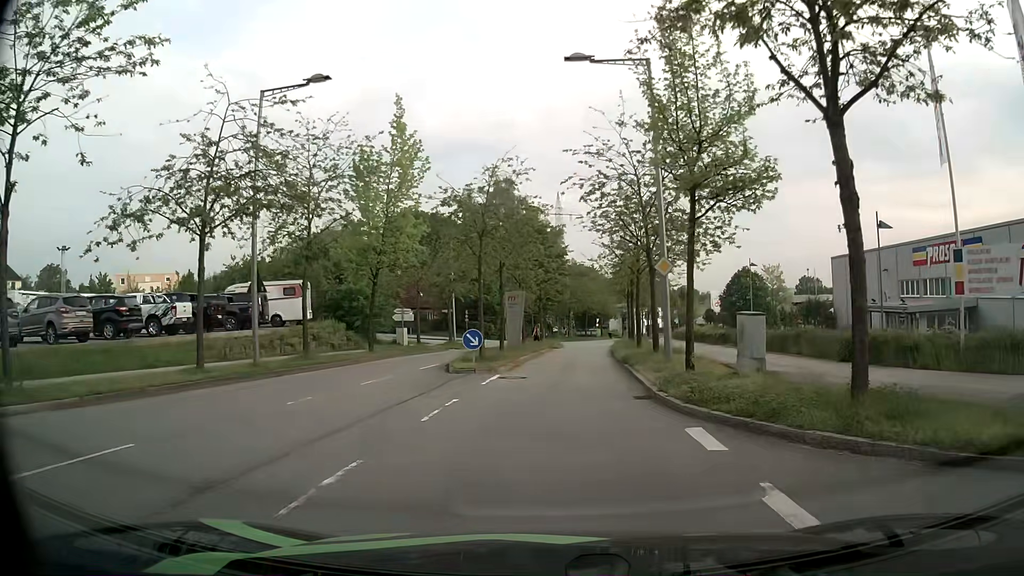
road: residential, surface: asphalt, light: Day
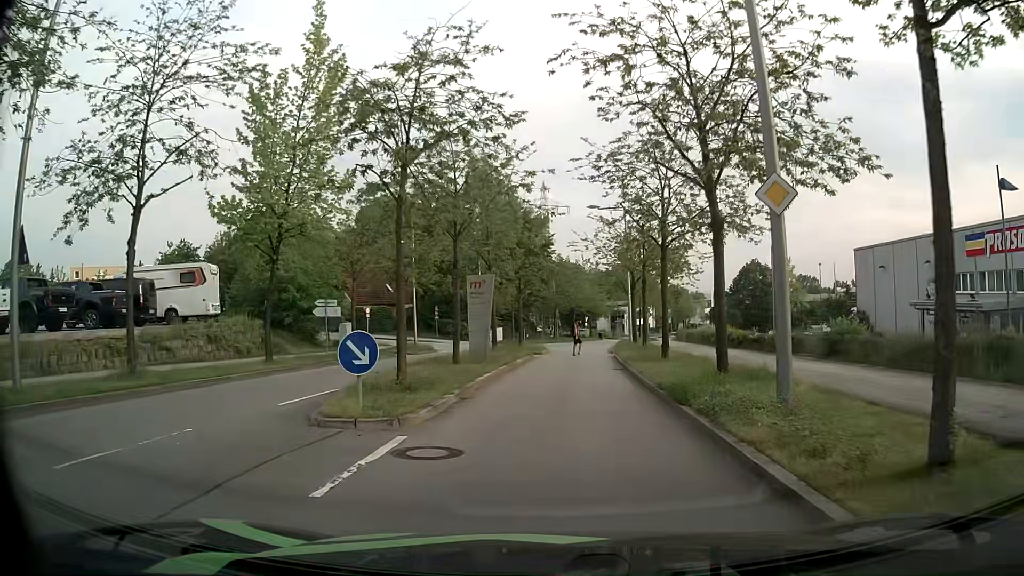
(+0.1, +10.6) m; +1°
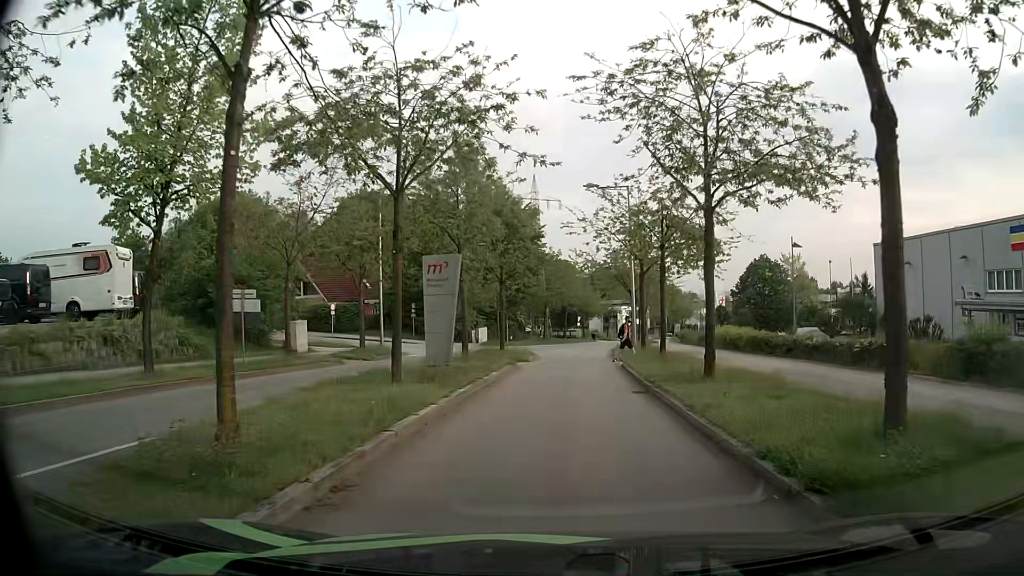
(+0.1, +6.8) m; 0°
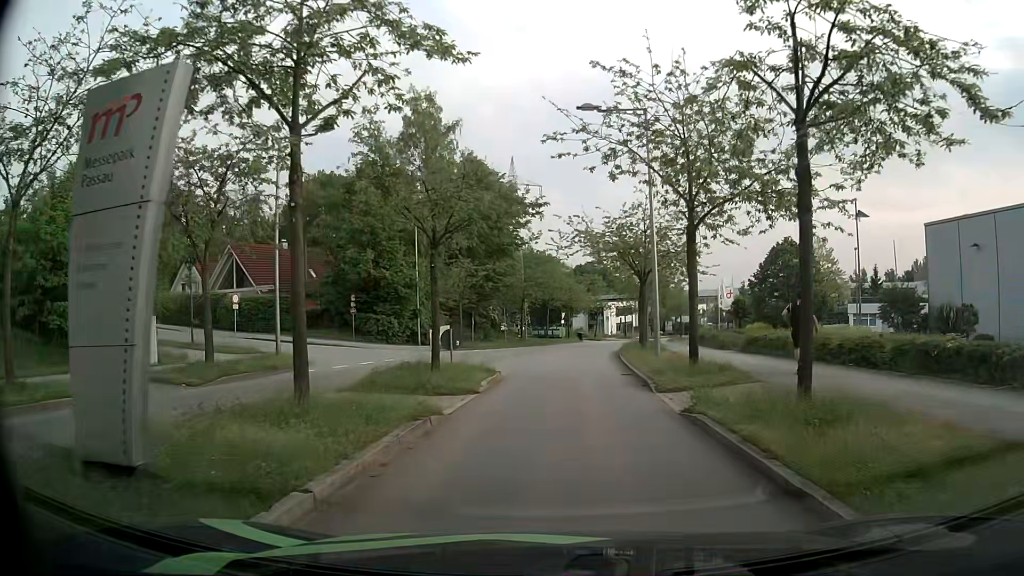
(+0.4, +13.4) m; +3°
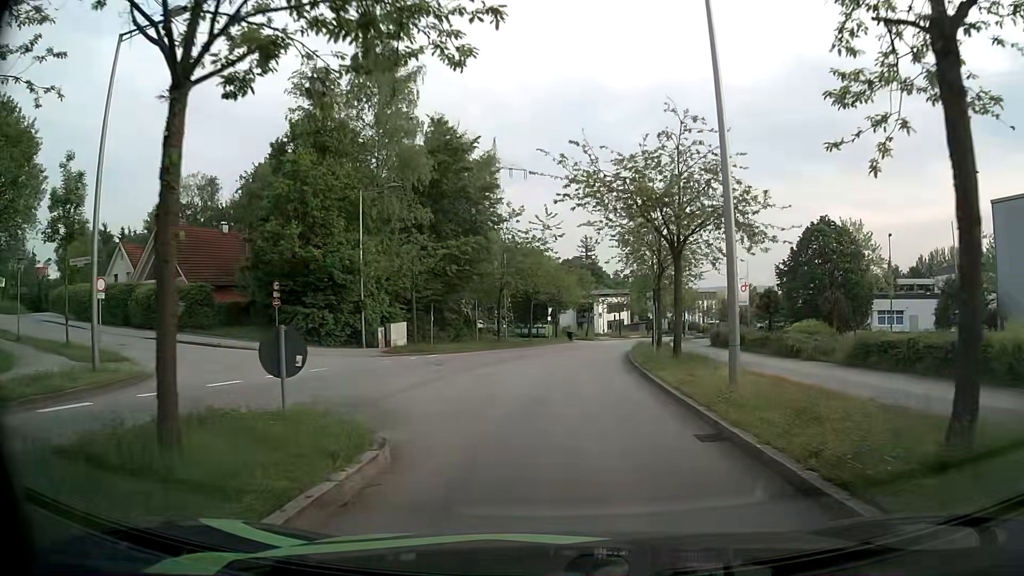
(0.0, +11.6) m; 0°
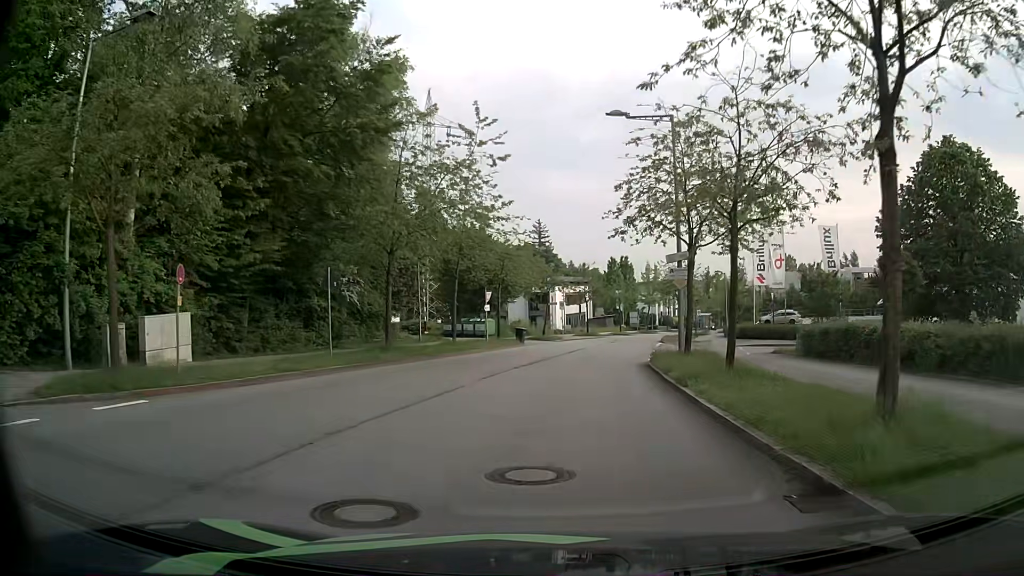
(+0.7, +22.5) m; +5°
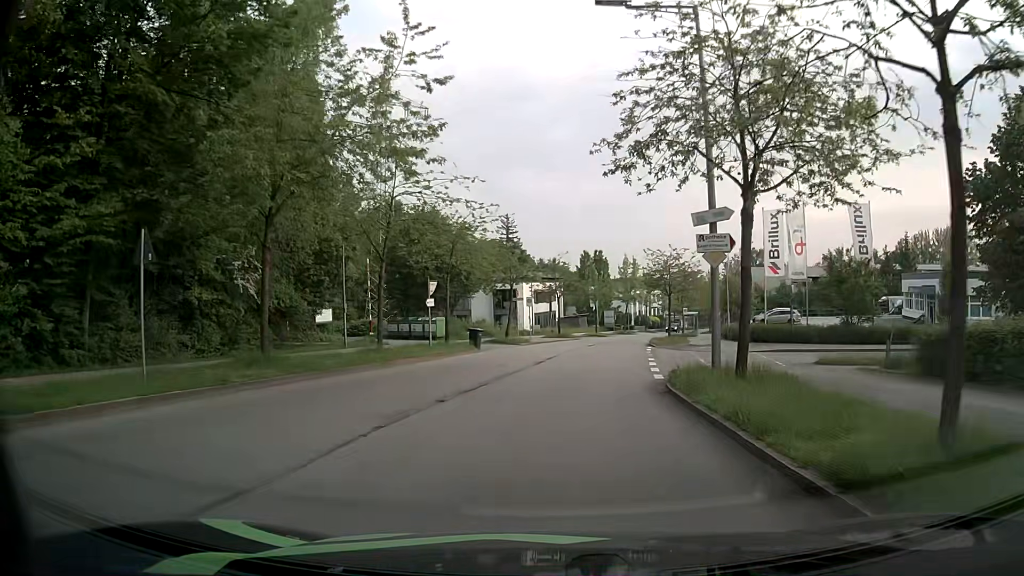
(+0.2, +9.3) m; +2°
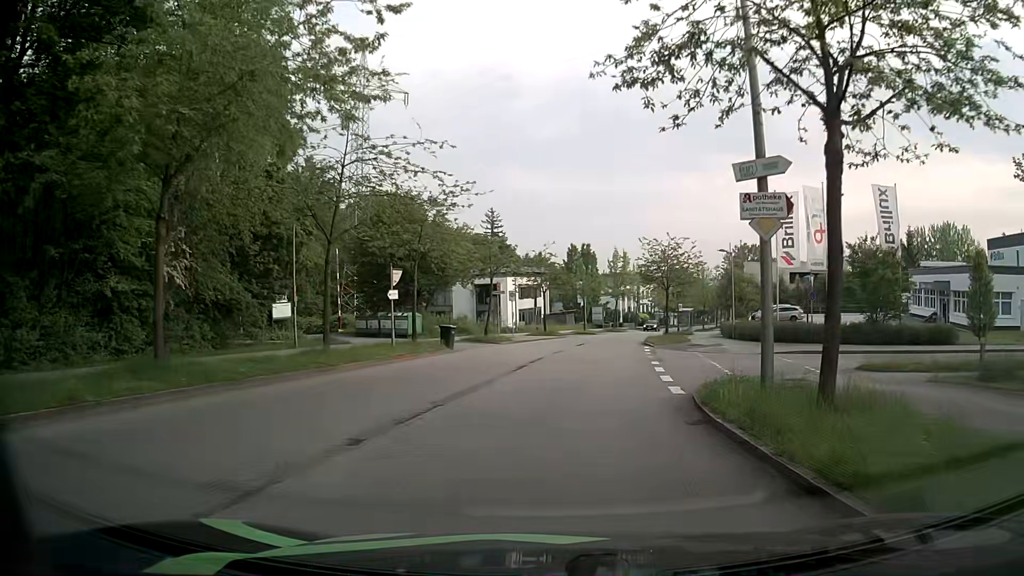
(0.0, +4.7) m; +1°
(0, +10) (+1, +20) (+2, +30) (+3, +40) (+5, +50) (+7, +59) (+10, +69) (+13, +79) (+16, +88) (+19, +98) m
